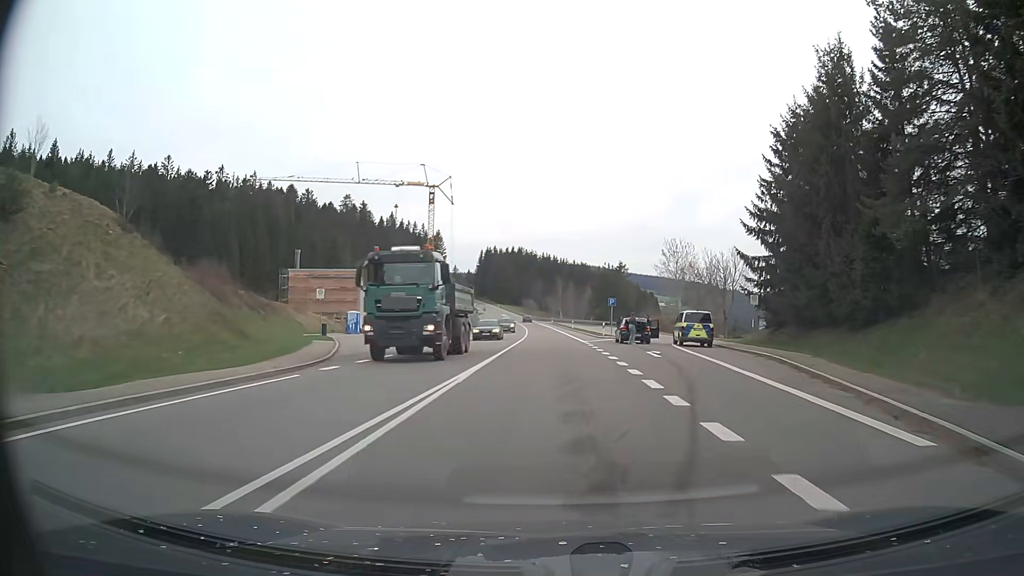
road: primary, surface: asphalt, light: Day
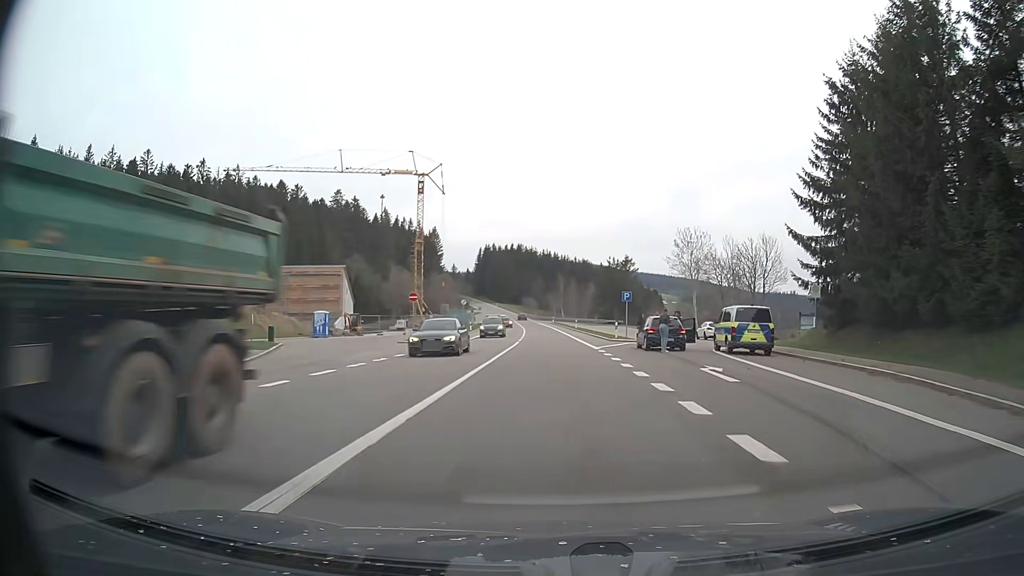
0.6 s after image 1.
(0.0, +10.2) m; 0°
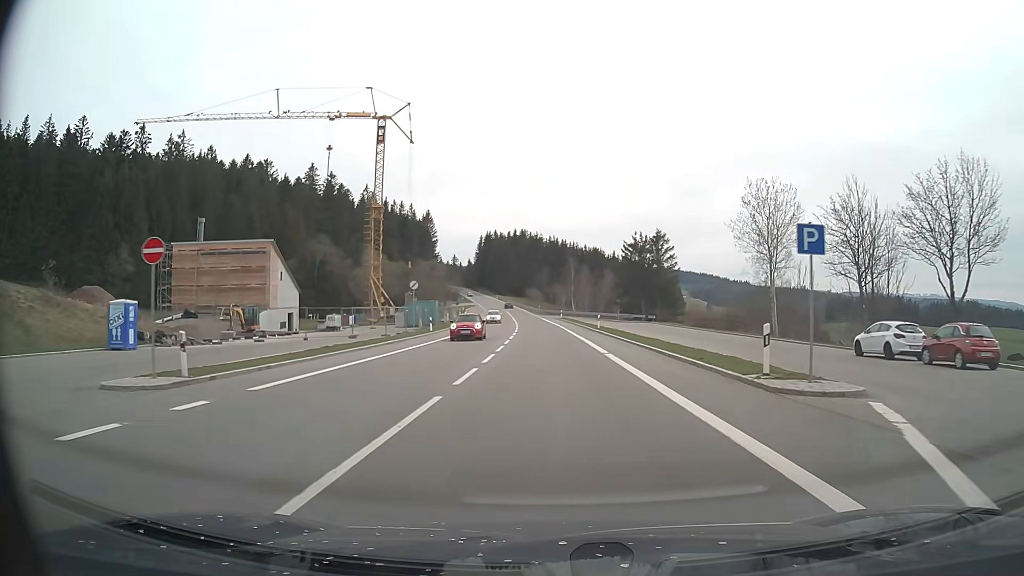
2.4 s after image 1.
(-0.1, +30.6) m; -1°
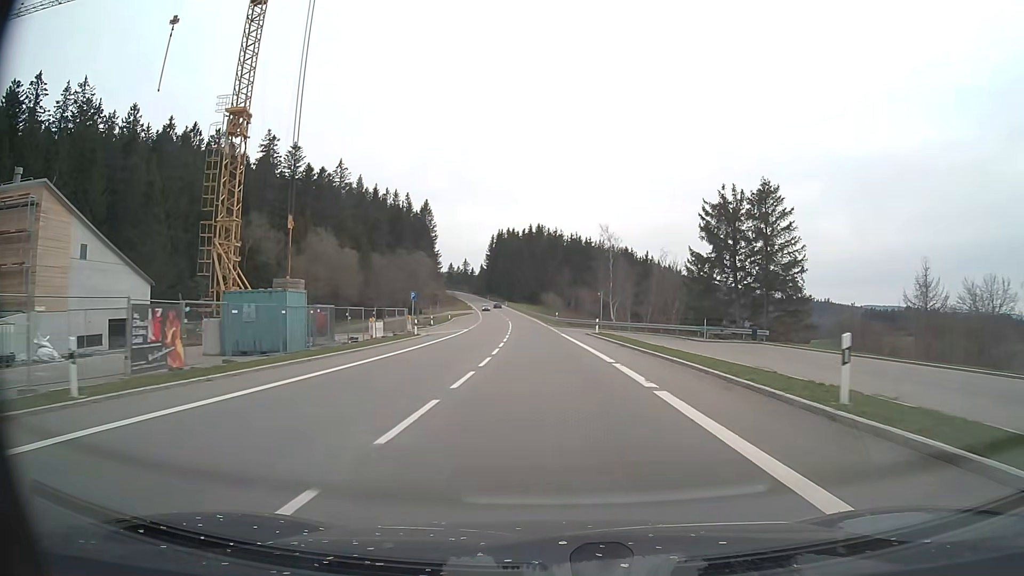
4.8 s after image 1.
(-0.4, +42.4) m; -1°
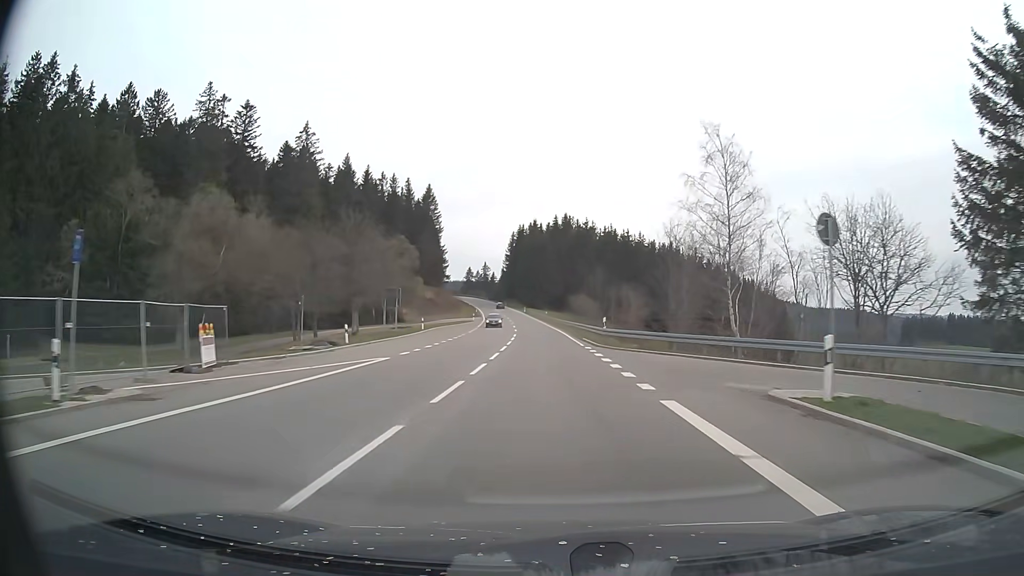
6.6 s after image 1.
(-0.8, +38.7) m; -2°
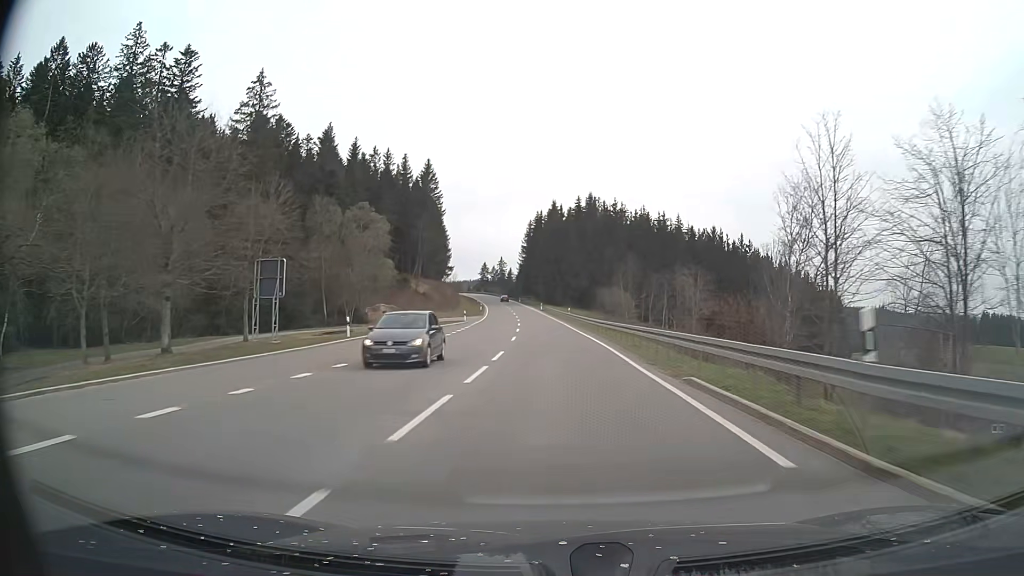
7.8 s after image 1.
(-0.4, +28.0) m; -2°
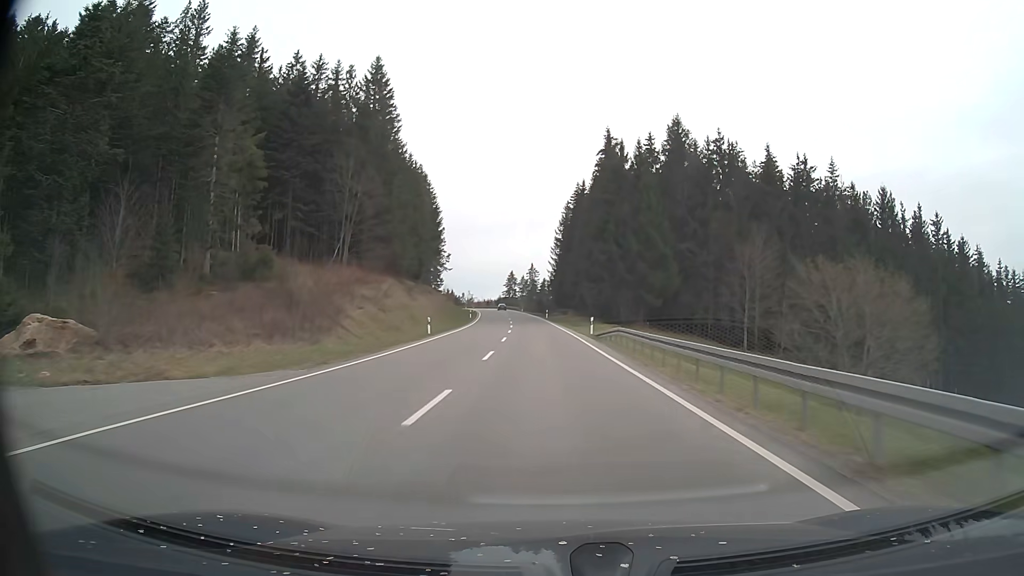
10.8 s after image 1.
(-2.1, +70.8) m; -4°
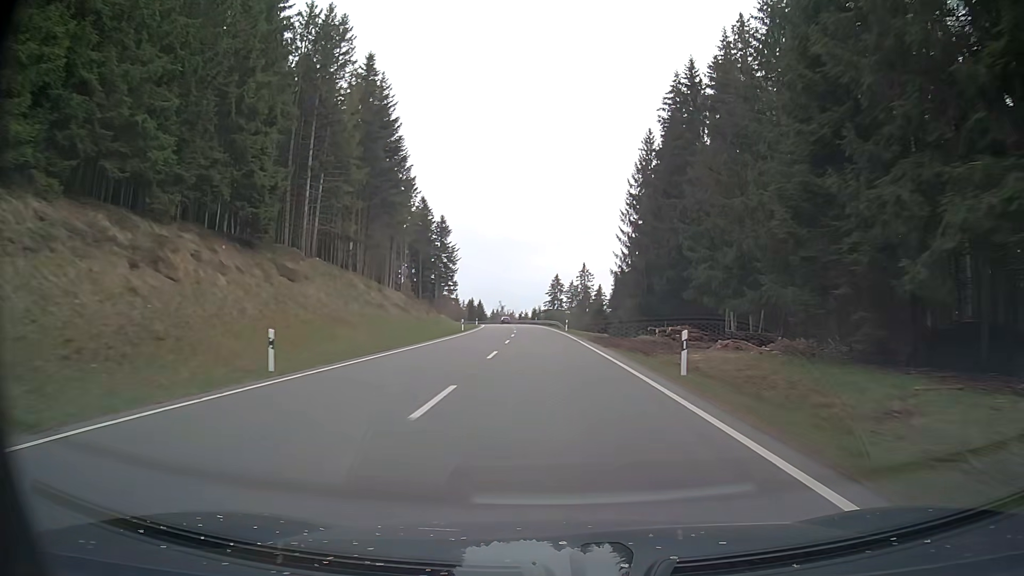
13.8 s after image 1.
(-2.6, +71.6) m; -4°
(0, +10) (0, +20) (0, +30) (-1, +40) (-1, +50) (-1, +60) (-2, +70) (-3, +80) (-3, +90) (-4, +100) m
